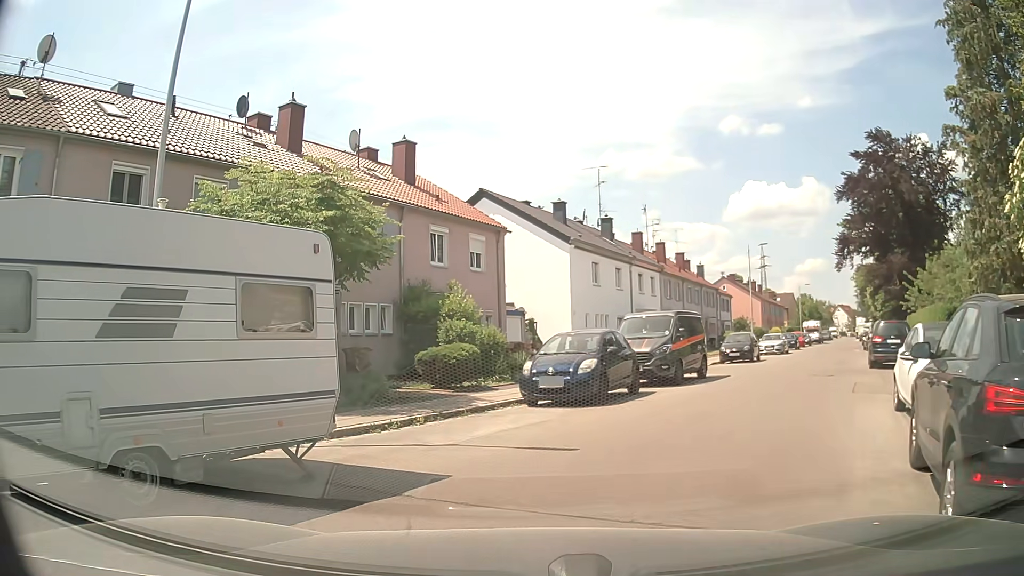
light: Day
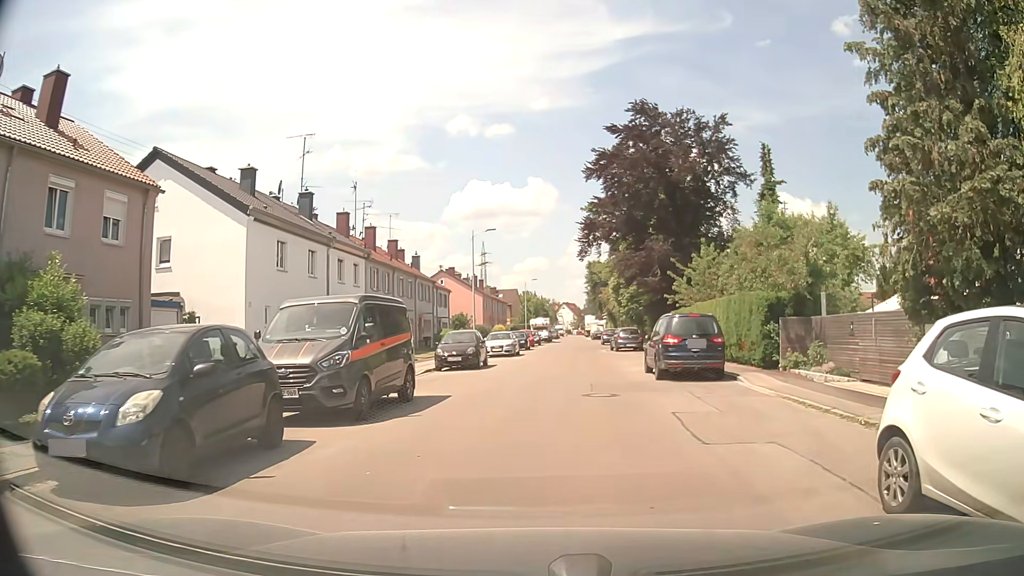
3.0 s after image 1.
(+1.8, +7.7) m; +25°
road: residential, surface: asphalt
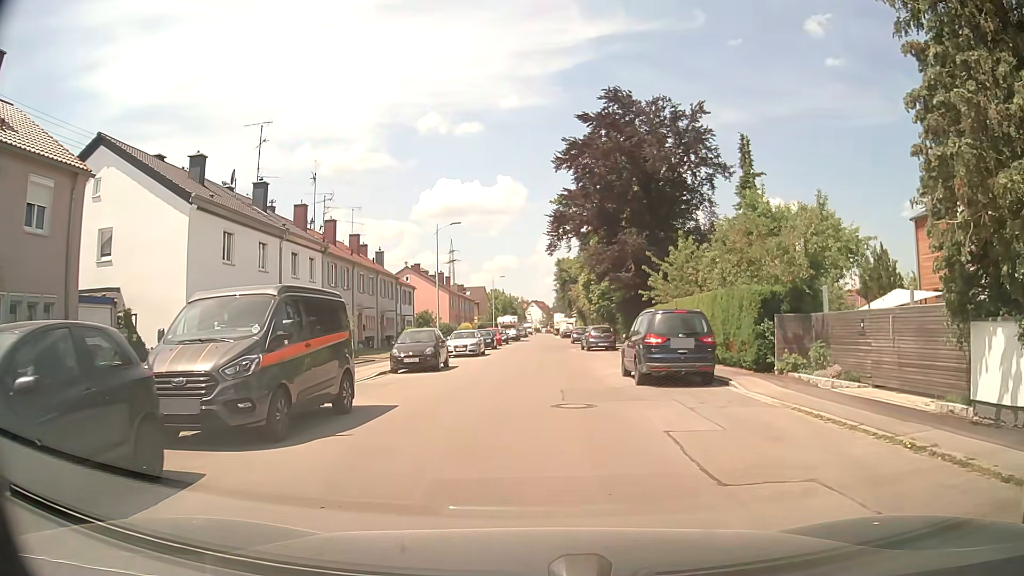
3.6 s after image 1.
(+0.2, +2.3) m; +5°
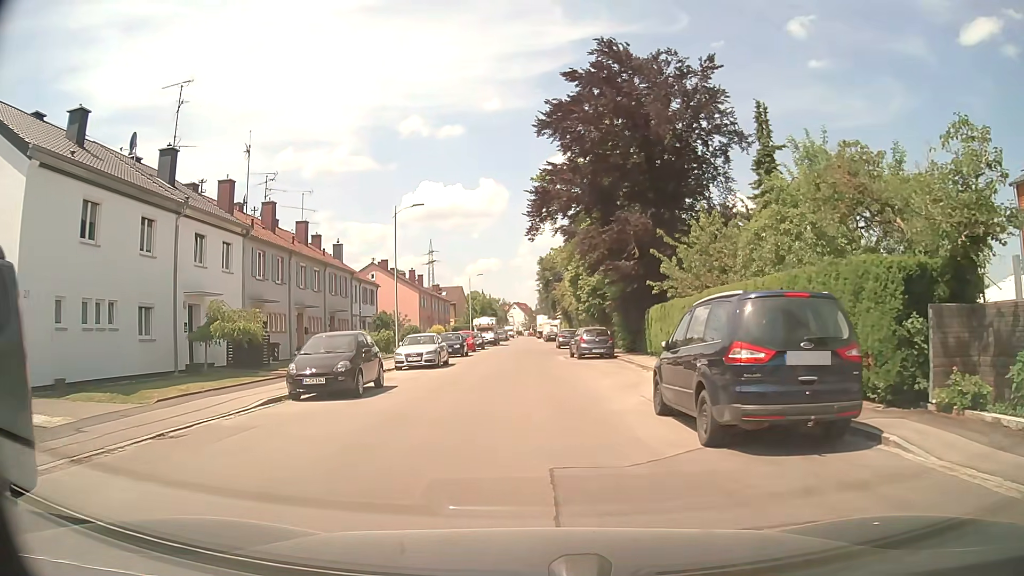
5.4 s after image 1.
(+0.2, +8.3) m; +1°
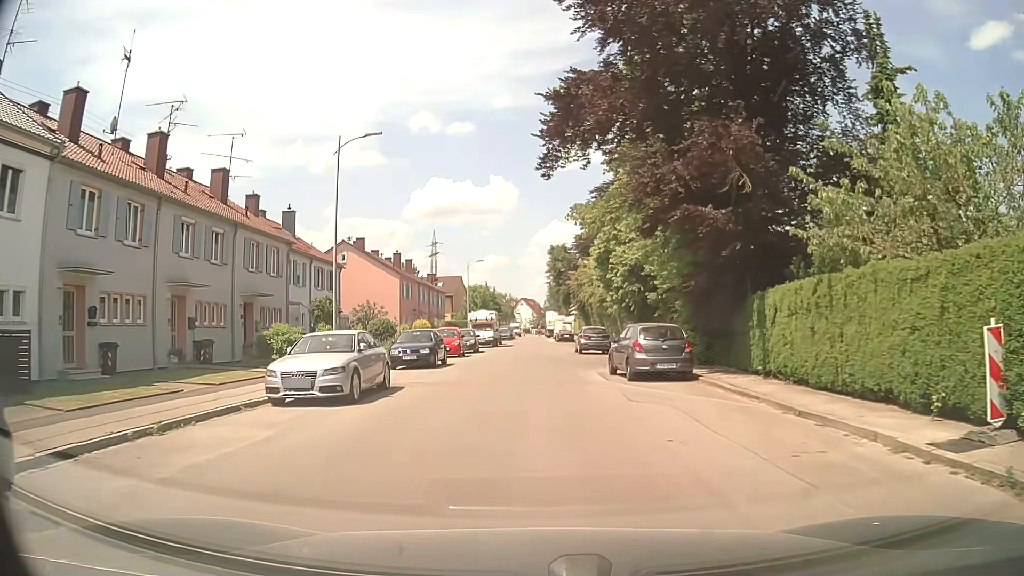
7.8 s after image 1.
(-0.3, +14.1) m; -1°
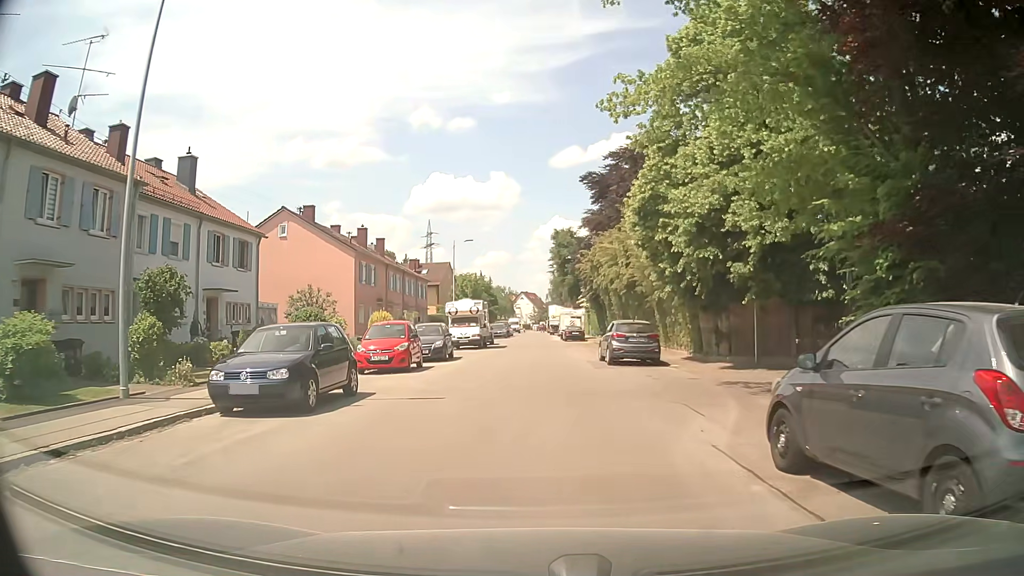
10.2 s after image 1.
(+0.1, +13.8) m; 0°
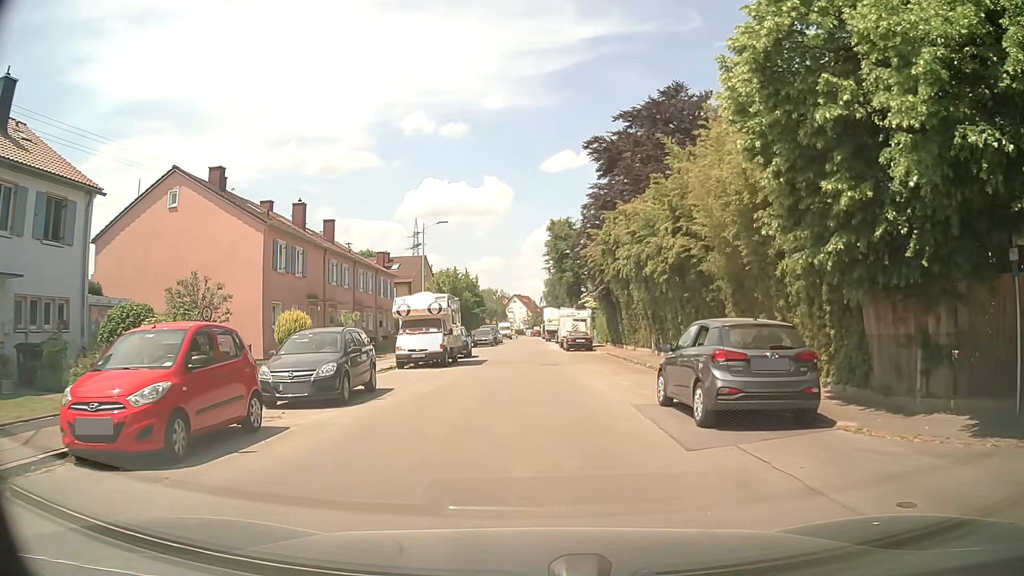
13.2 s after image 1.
(+0.1, +13.1) m; +2°
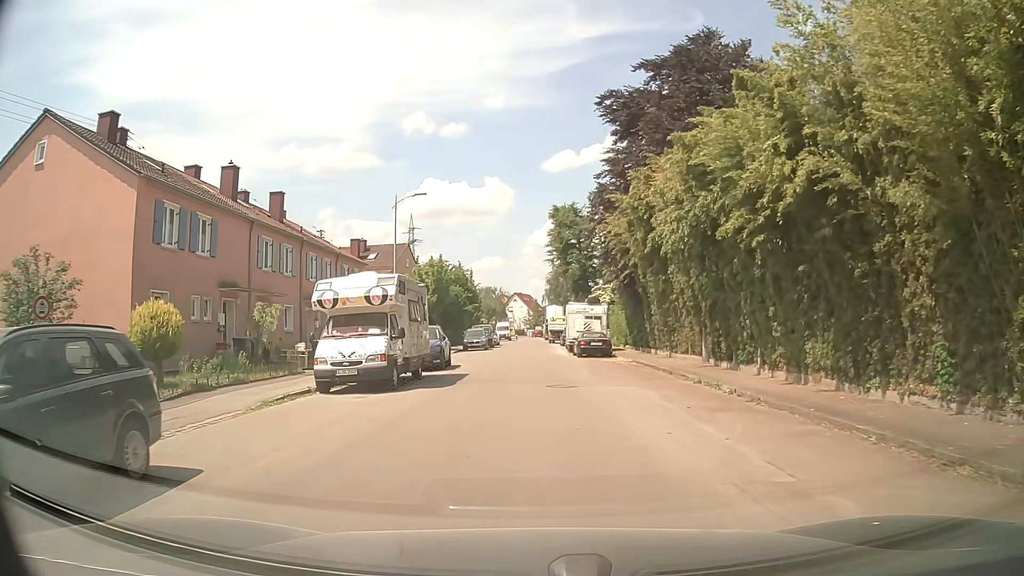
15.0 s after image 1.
(-0.2, +10.0) m; -2°
(0, +10) (0, +20) (0, +30) (0, +40) (0, +50) (0, +60) (0, +70) (0, +80) (0, +90) (0, +100) m
